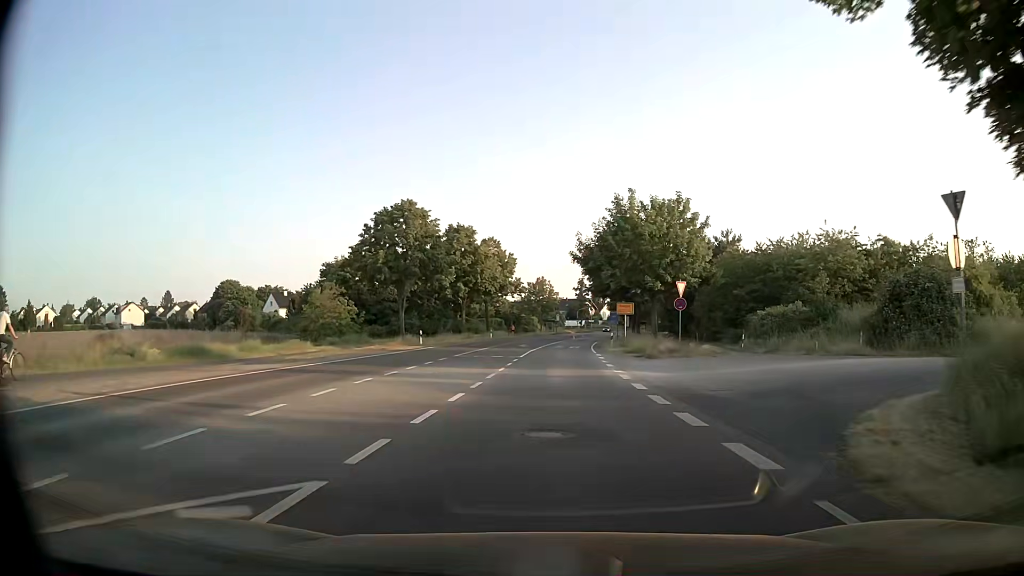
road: secondary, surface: asphalt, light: Day
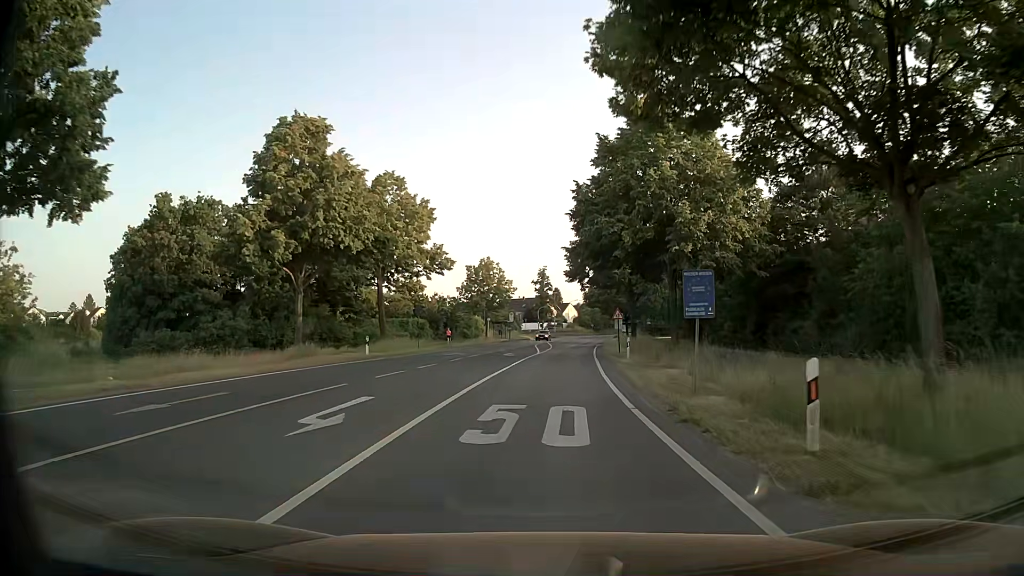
(+1.0, +37.4) m; +4°
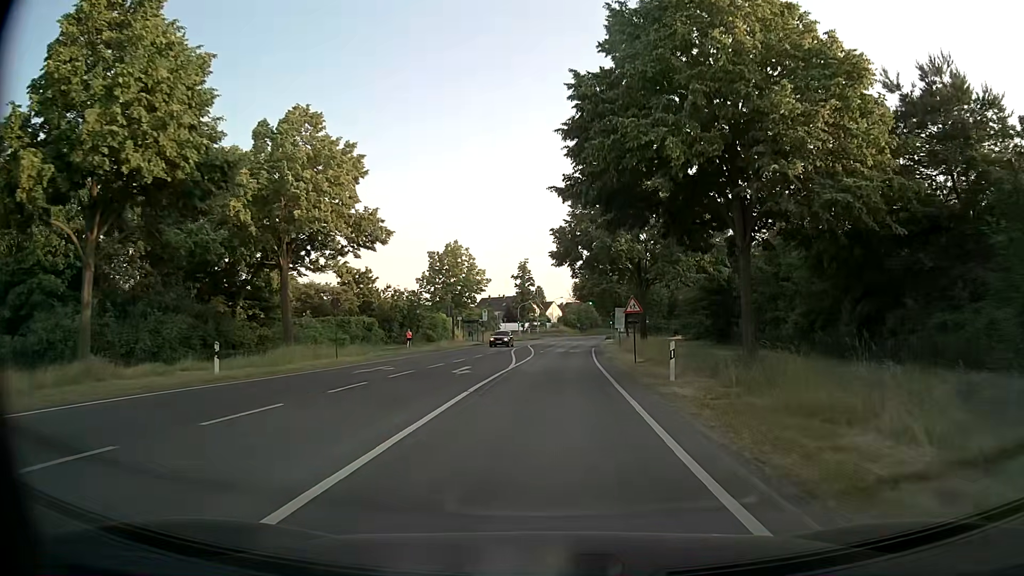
(+0.1, +15.0) m; +1°
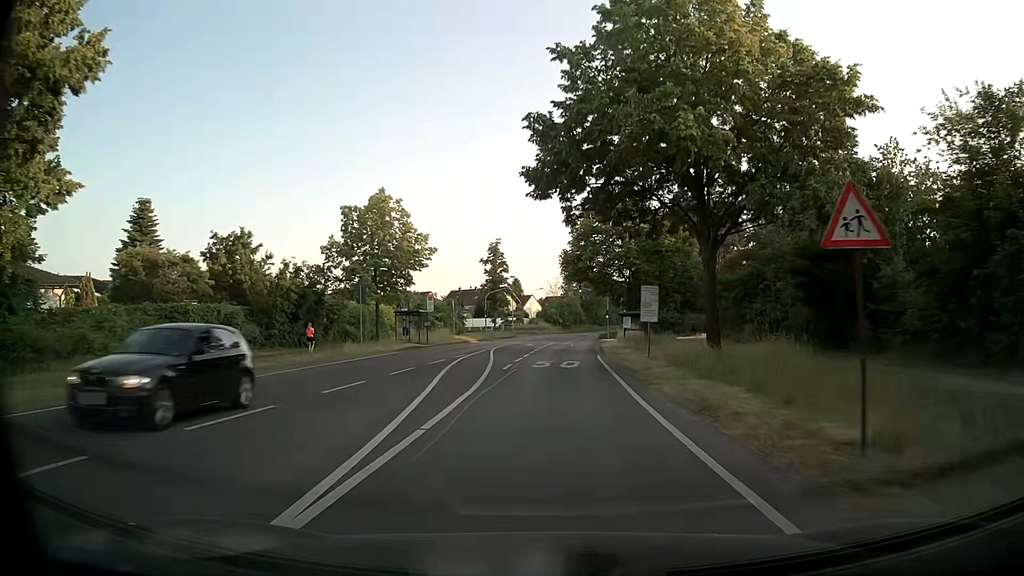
(+0.3, +22.6) m; +2°
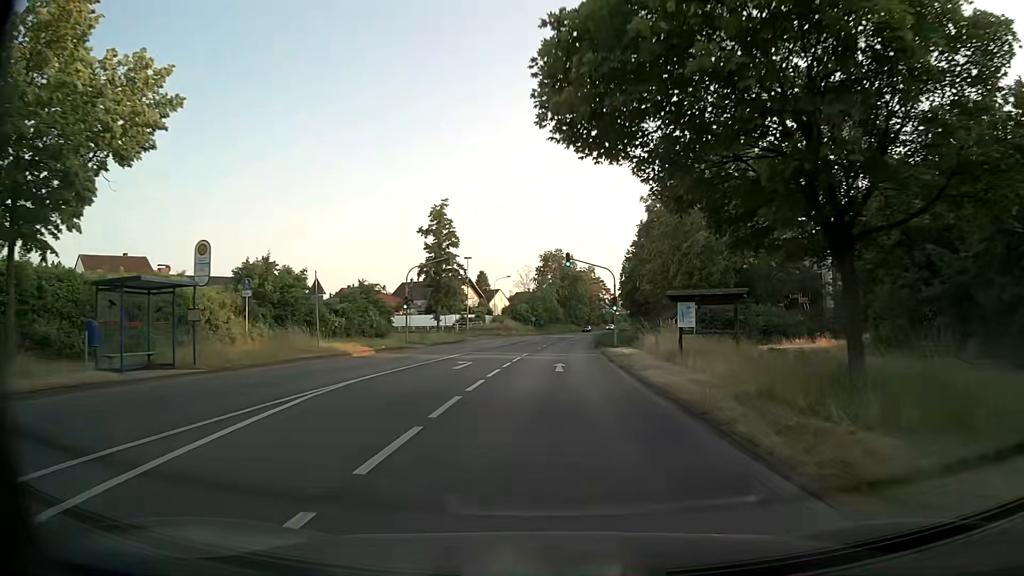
(+0.3, +30.1) m; +2°
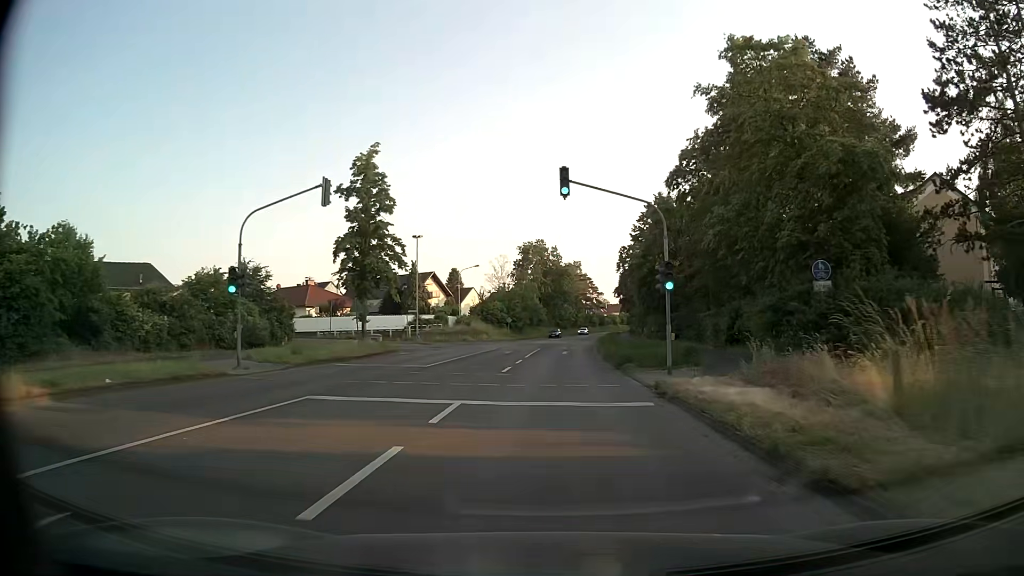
(+0.3, +22.5) m; +2°
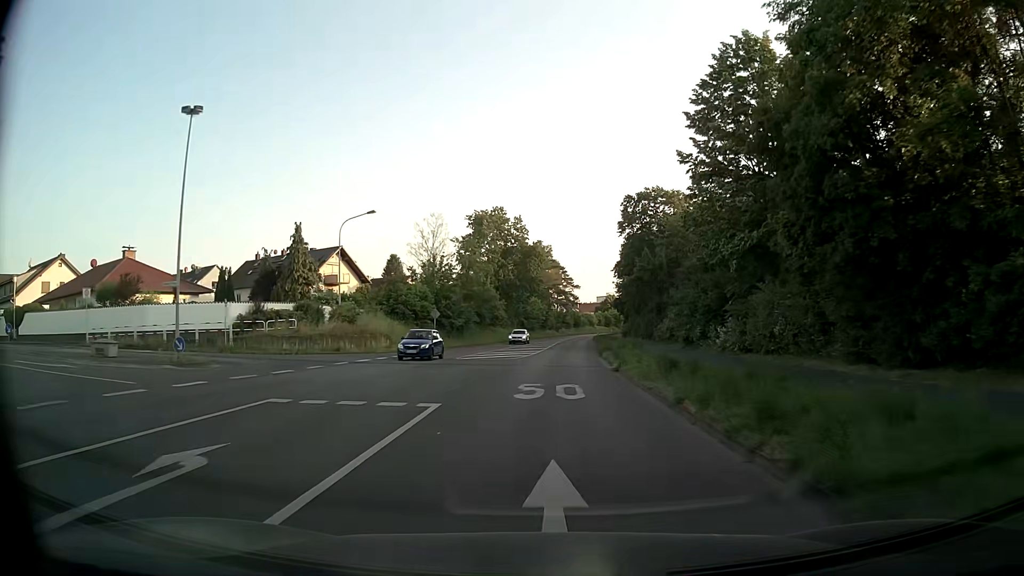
(+0.7, +37.4) m; +3°
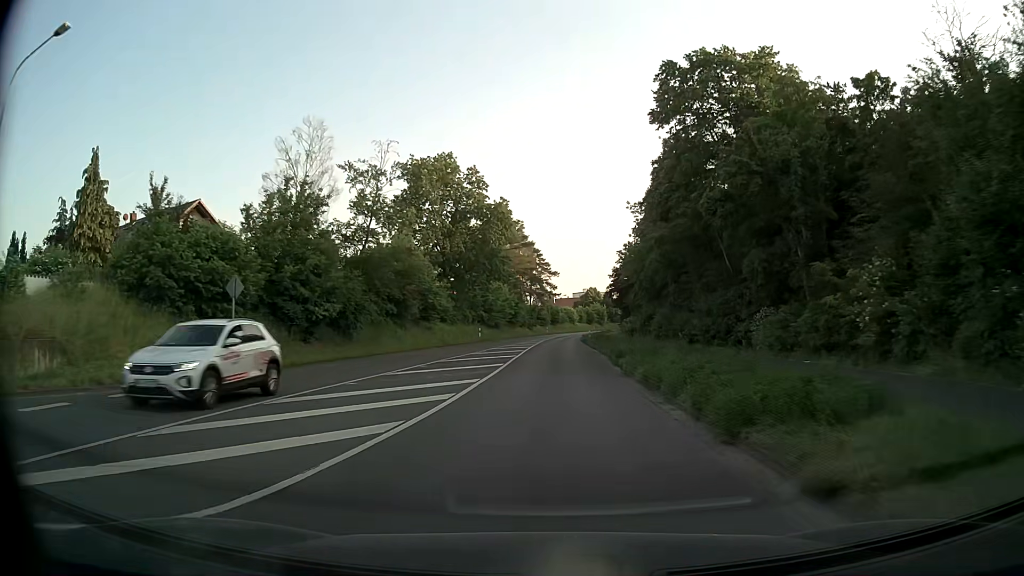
(+0.5, +29.8) m; +1°
(0, +10) (0, +20) (+1, +30) (+1, +40) (+1, +50) (+2, +60) (+3, +70) (+3, +80) (+4, +90) (+5, +100) m
